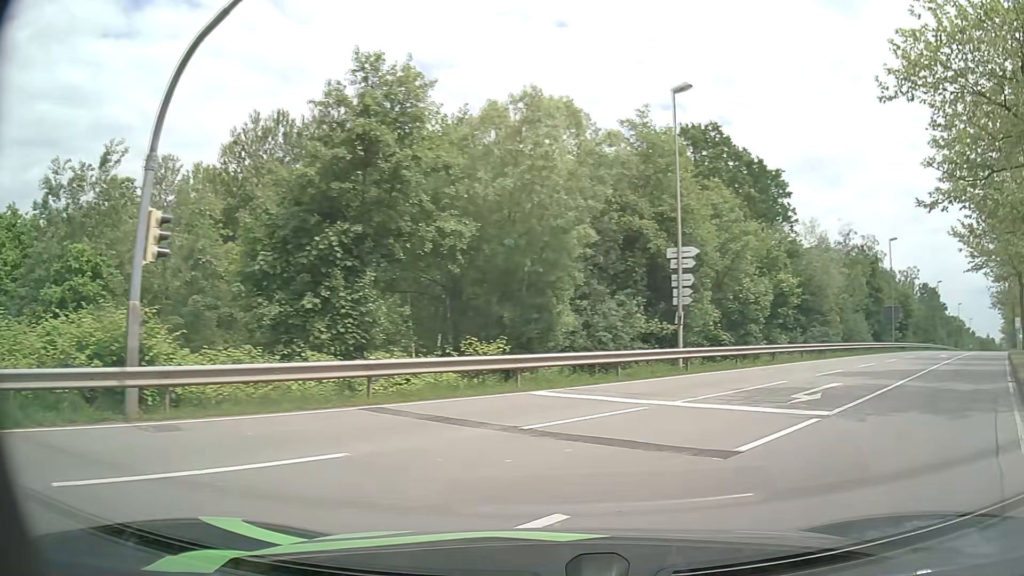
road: secondary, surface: asphalt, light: Day
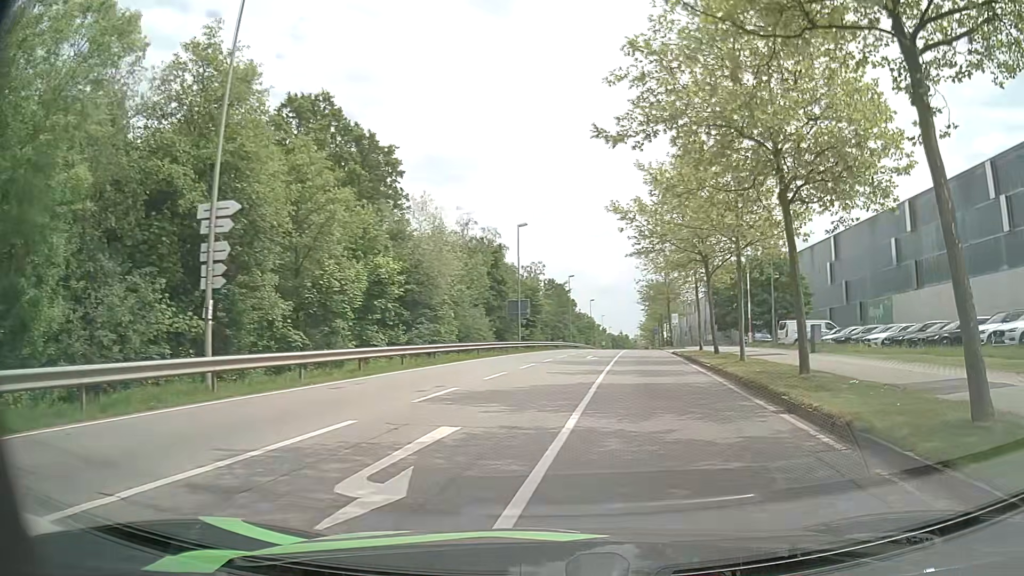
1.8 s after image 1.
(+2.6, +7.7) m; +34°
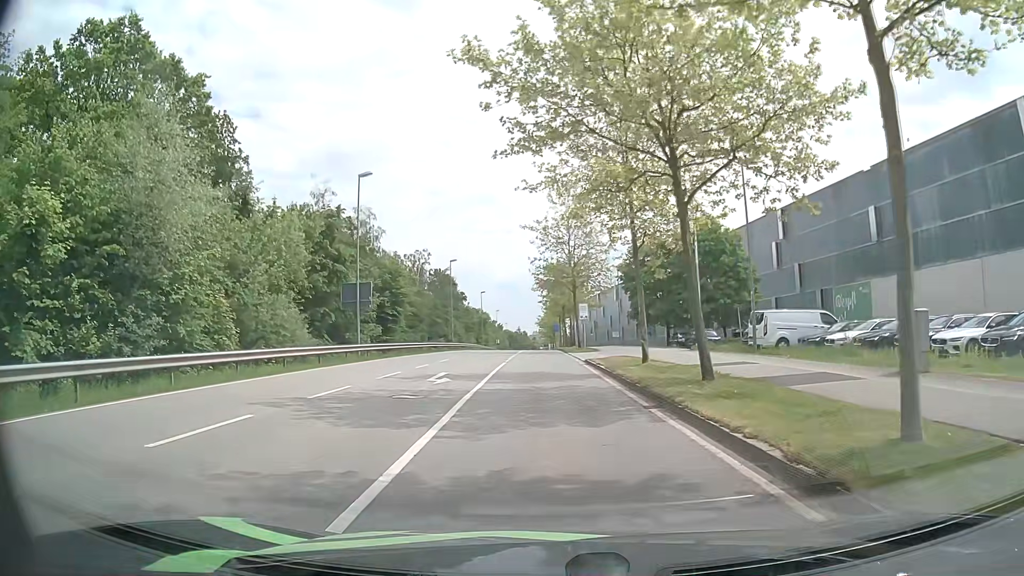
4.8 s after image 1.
(+2.3, +17.3) m; +9°
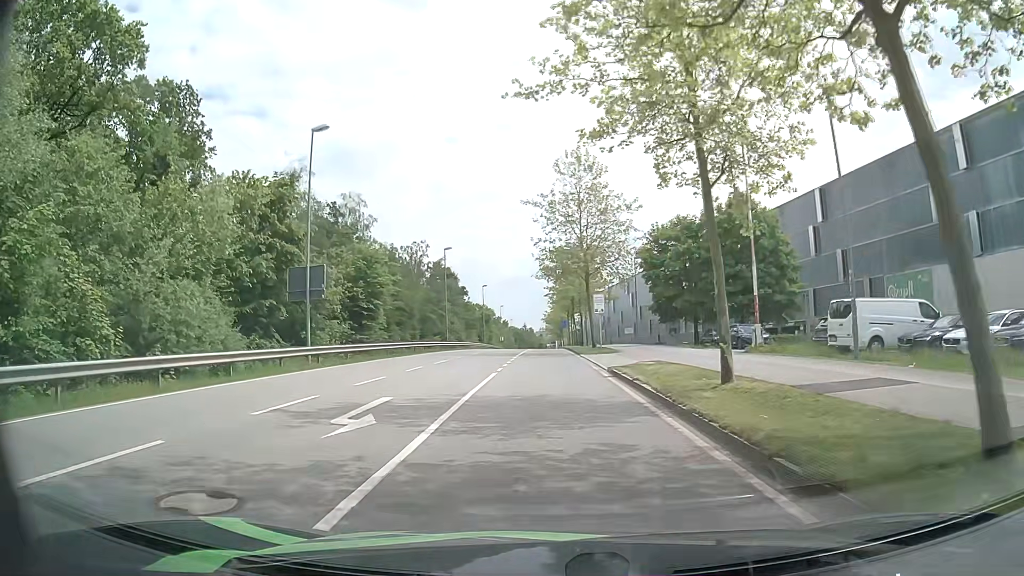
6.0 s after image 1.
(-0.1, +8.9) m; -1°
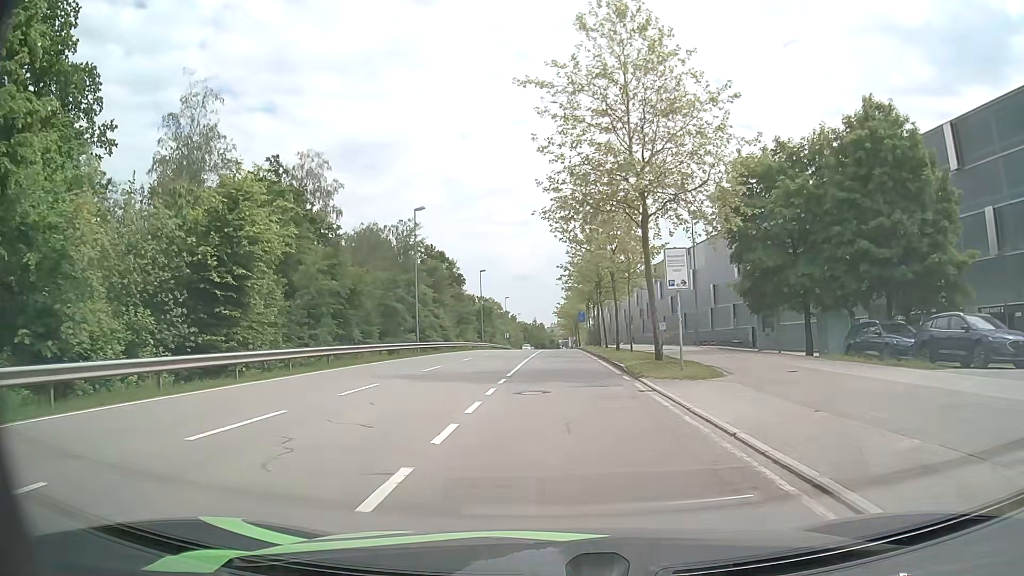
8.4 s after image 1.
(-0.3, +20.9) m; -1°
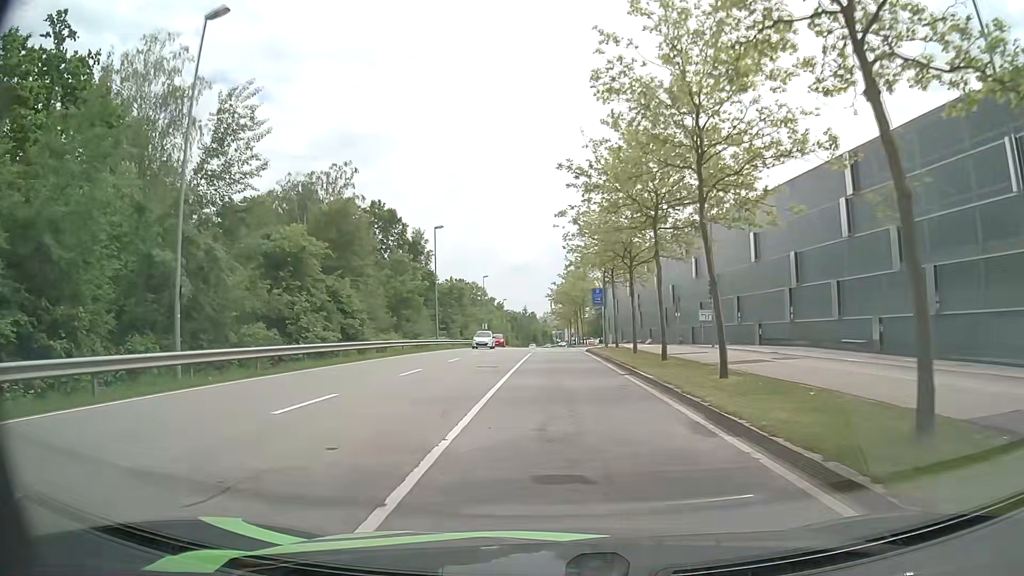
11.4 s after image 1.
(+0.1, +30.9) m; +1°
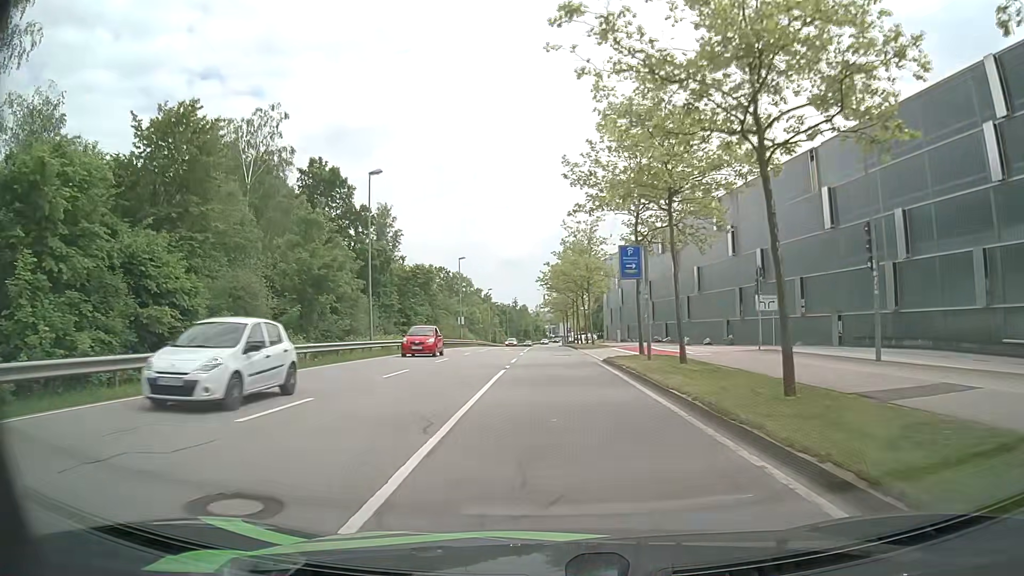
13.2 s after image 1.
(+0.1, +19.1) m; +1°
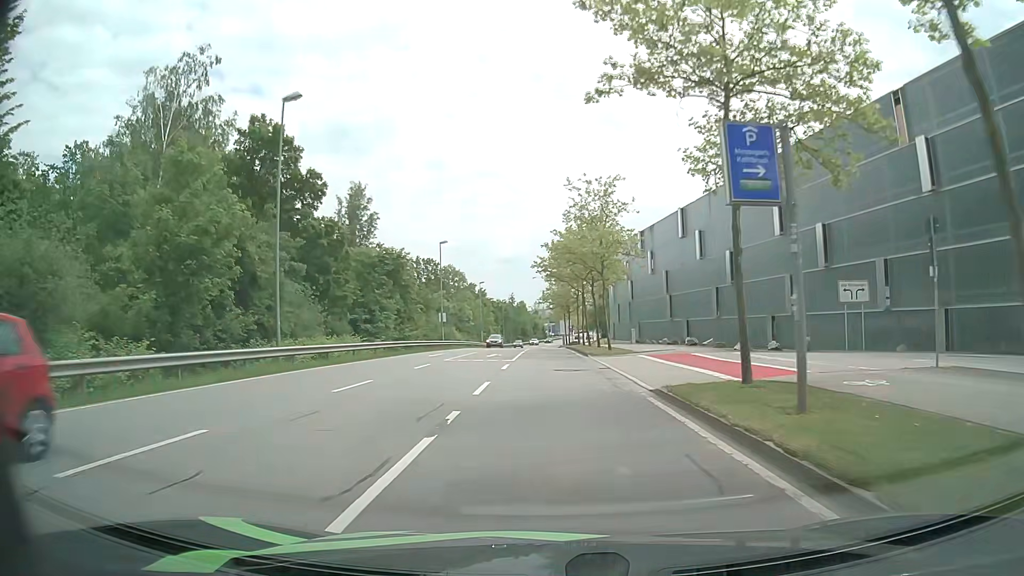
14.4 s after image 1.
(0.0, +13.1) m; 0°
(0, +10) (0, +20) (0, +30) (0, +40) (0, +50) (0, +60) (0, +70) (0, +80) (0, +90) (0, +100) m
